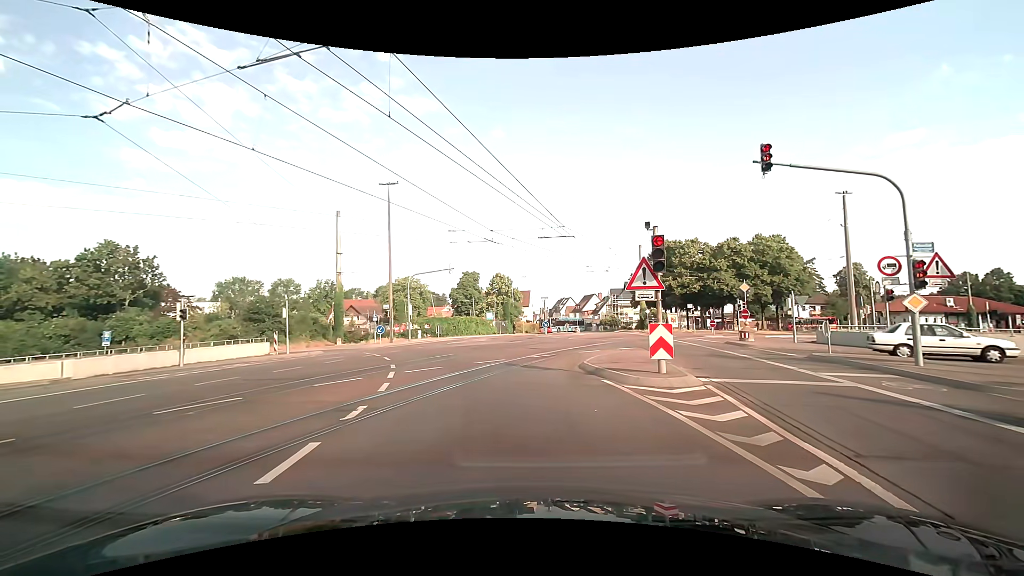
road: tertiary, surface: asphalt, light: Day
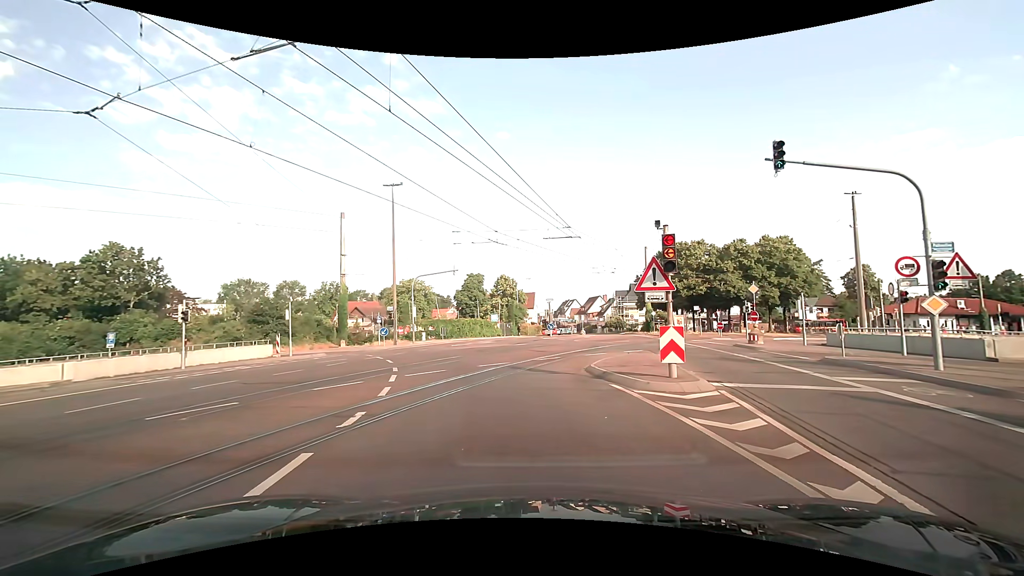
(0.0, +0.4) m; 0°
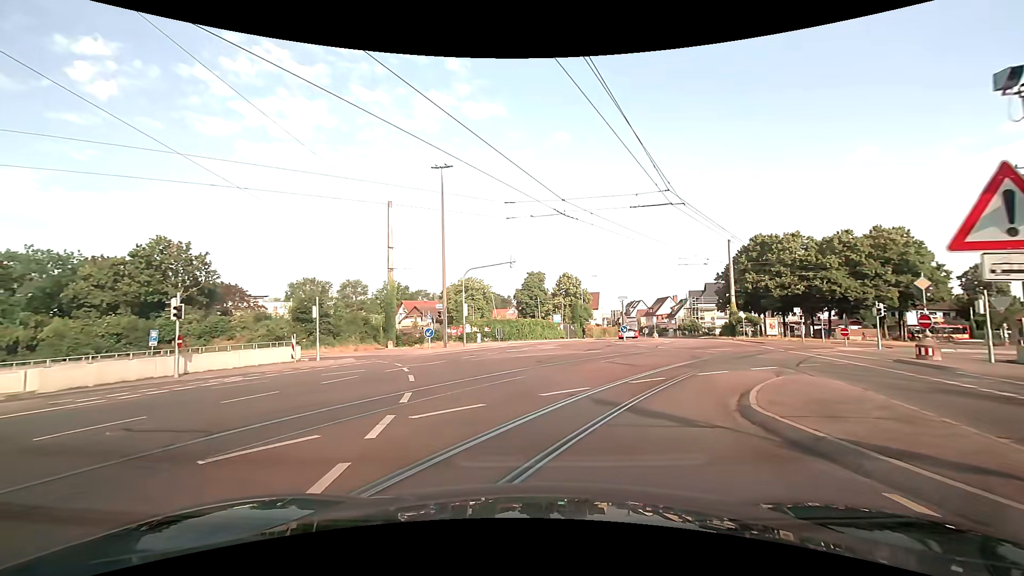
(-0.5, +6.8) m; -7°
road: tertiary_link
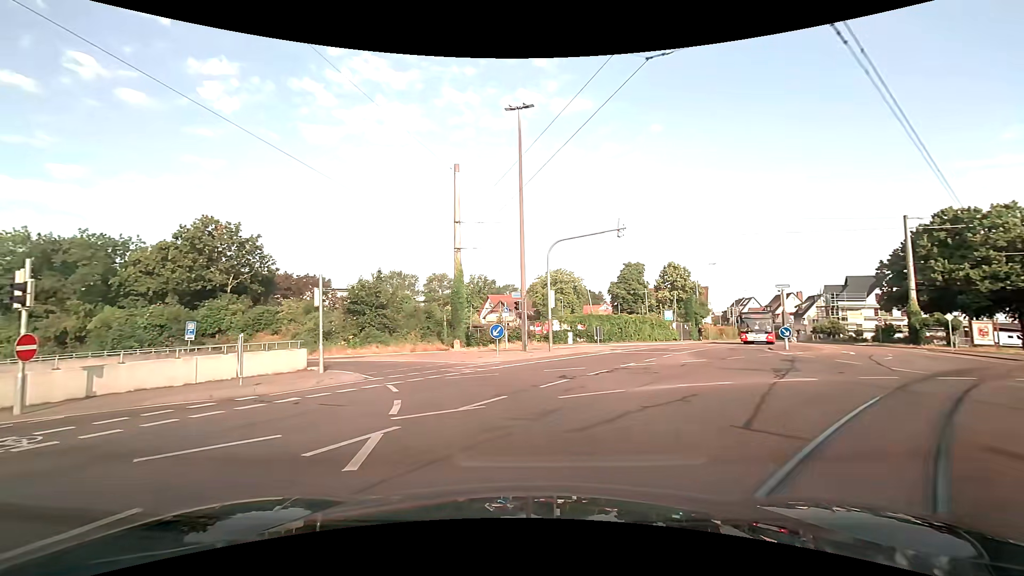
(-1.0, +11.1) m; -11°
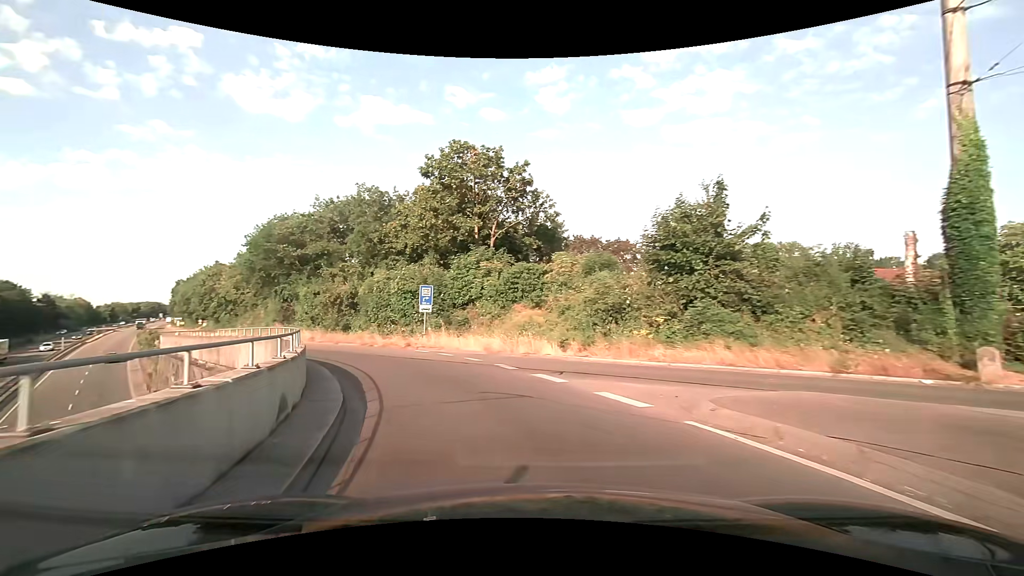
(-5.5, +20.0) m; -37°
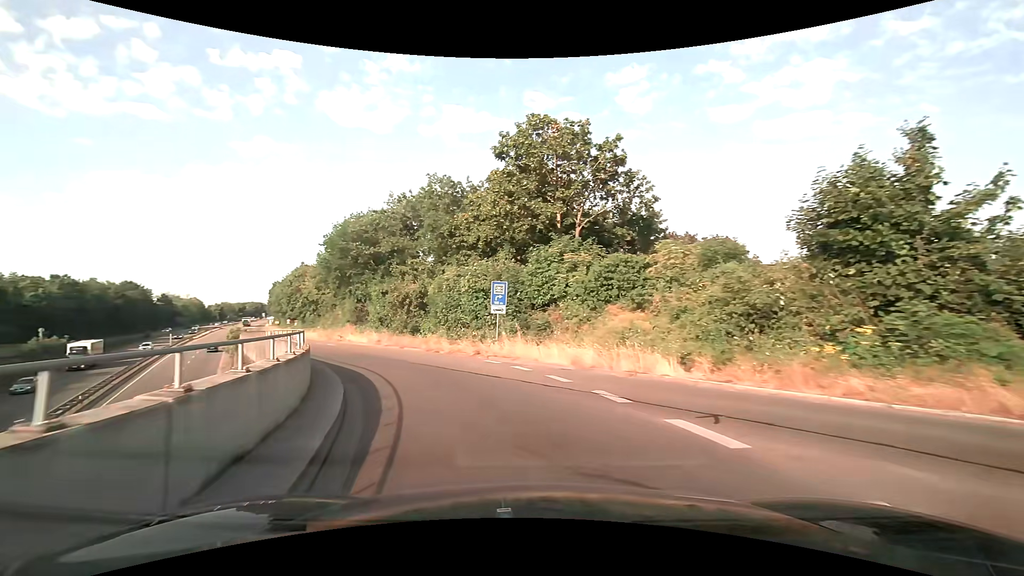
(-0.3, +4.7) m; -8°
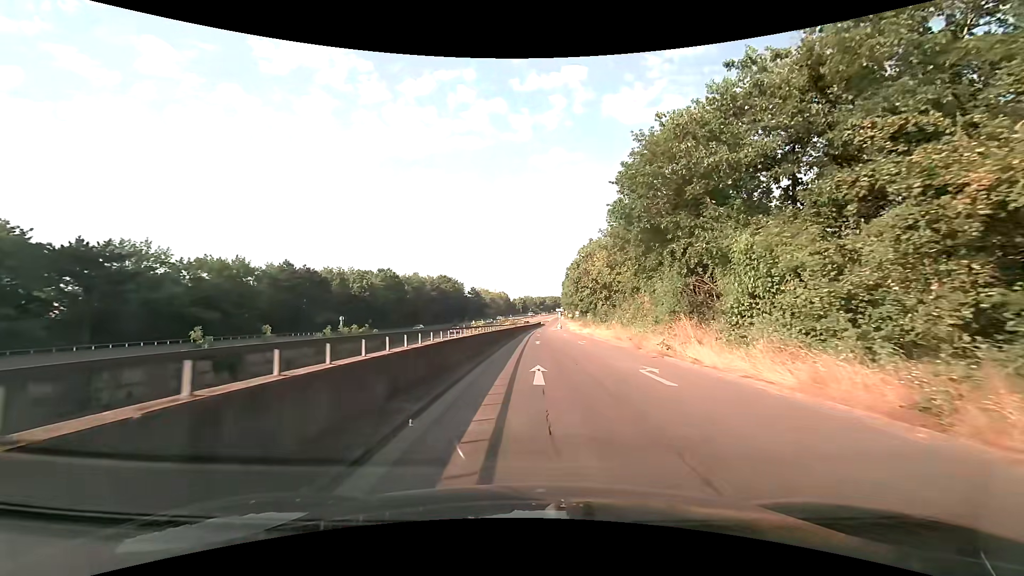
(-9.7, +24.6) m; -32°
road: trunk_link
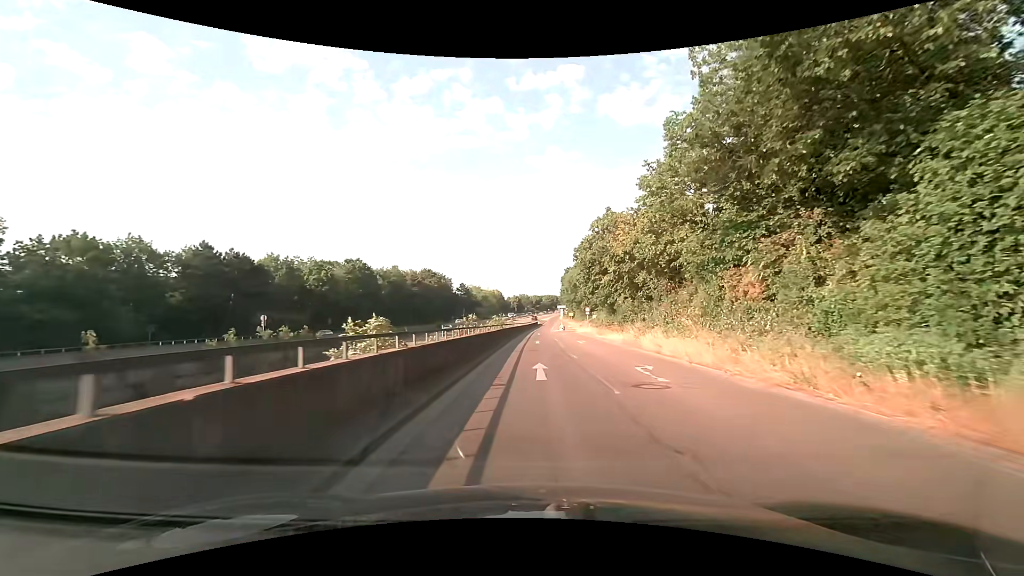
(0.0, +19.6) m; 0°
(0, +10) (0, +20) (0, +30) (+1, +40) (+1, +50) (+1, +60) (+2, +70) (+2, +80) (+3, +90) (+3, +100) m
